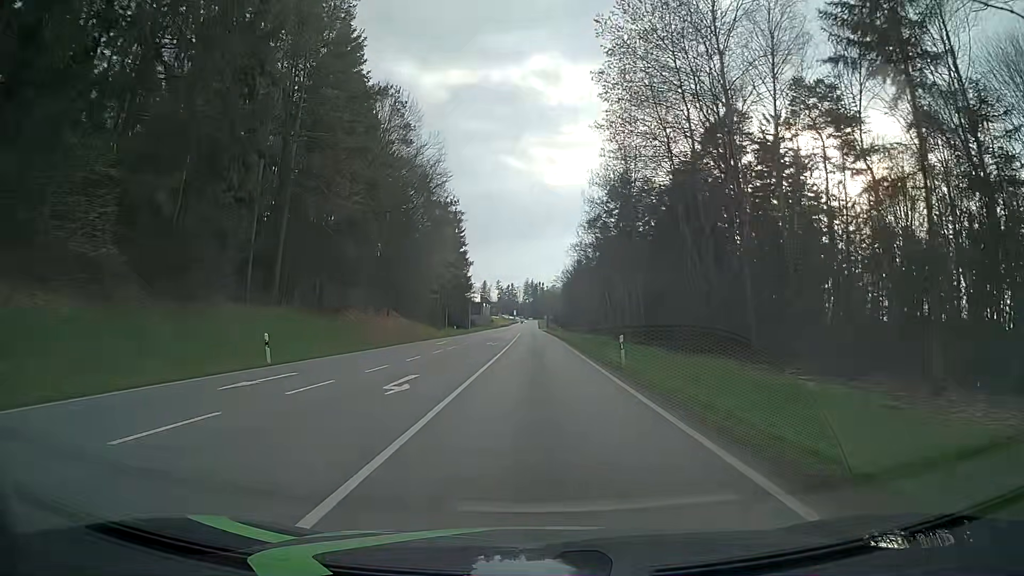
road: secondary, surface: asphalt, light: Day
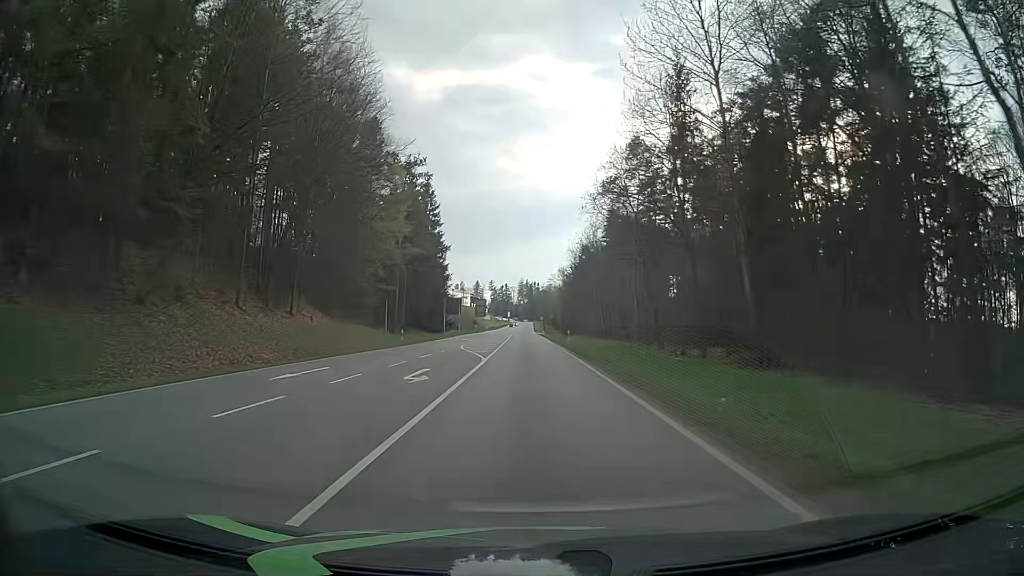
(+0.1, +27.3) m; 0°
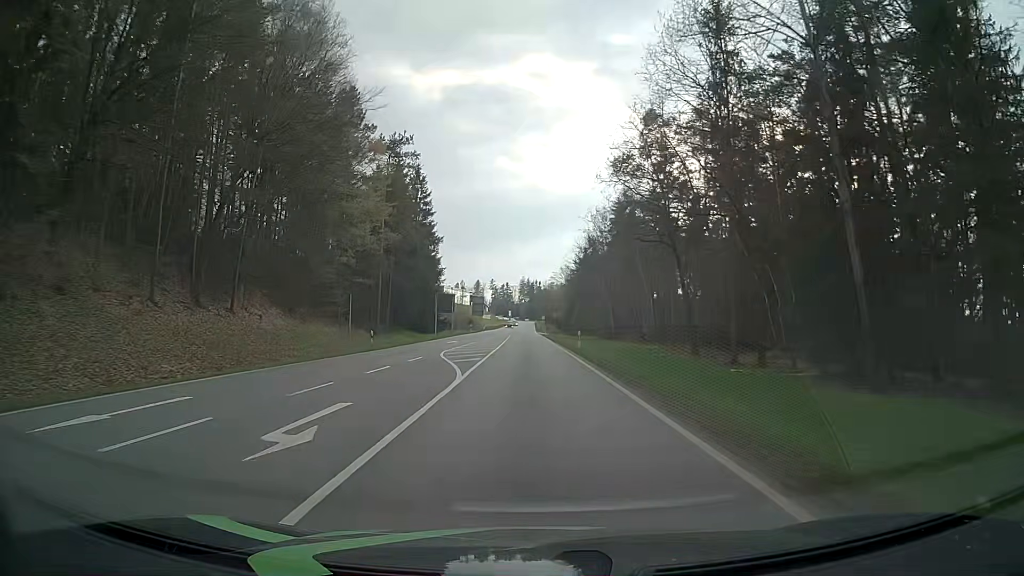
(0.0, +9.1) m; 0°
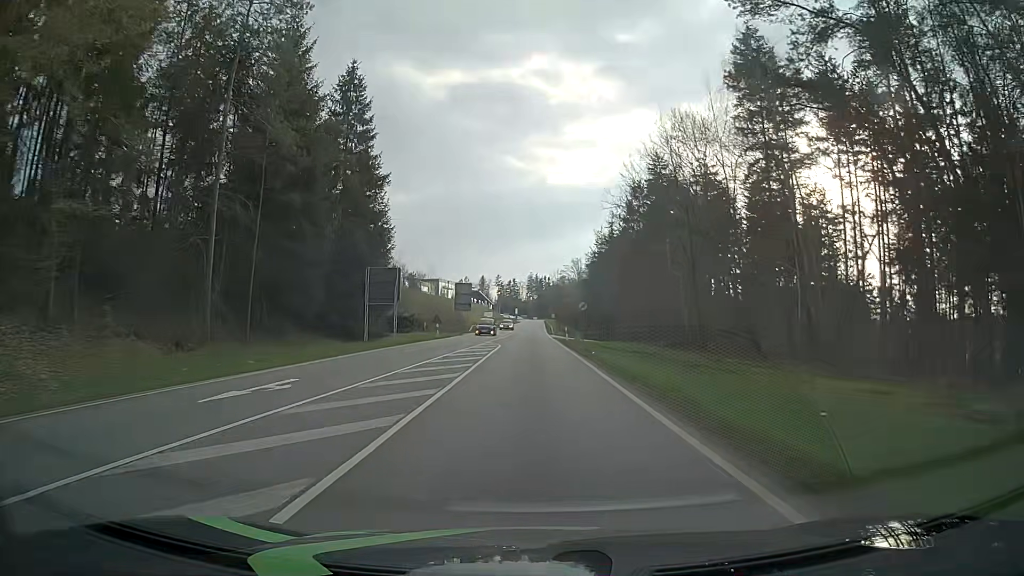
(-0.3, +36.5) m; -1°
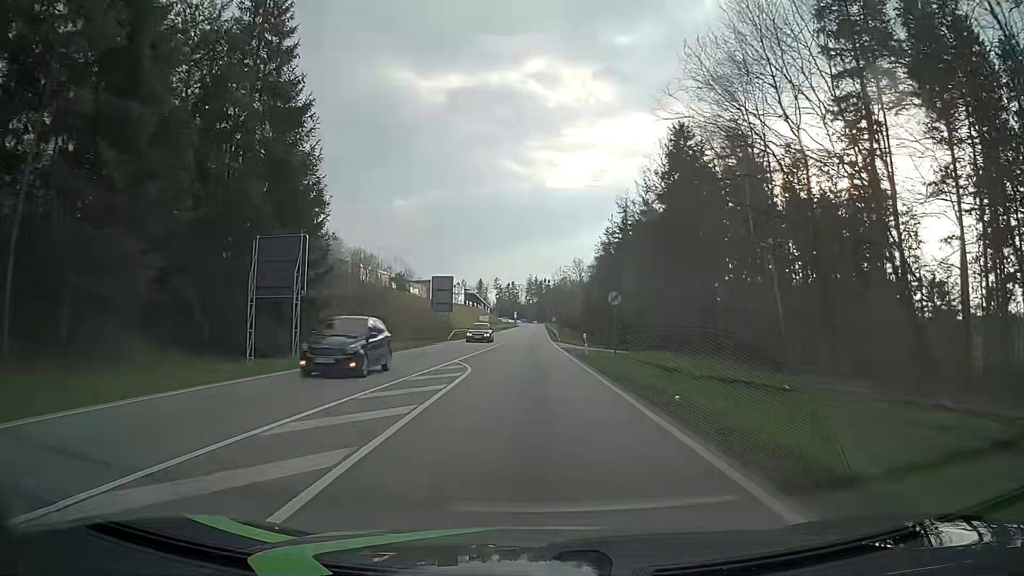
(-0.1, +18.3) m; +1°
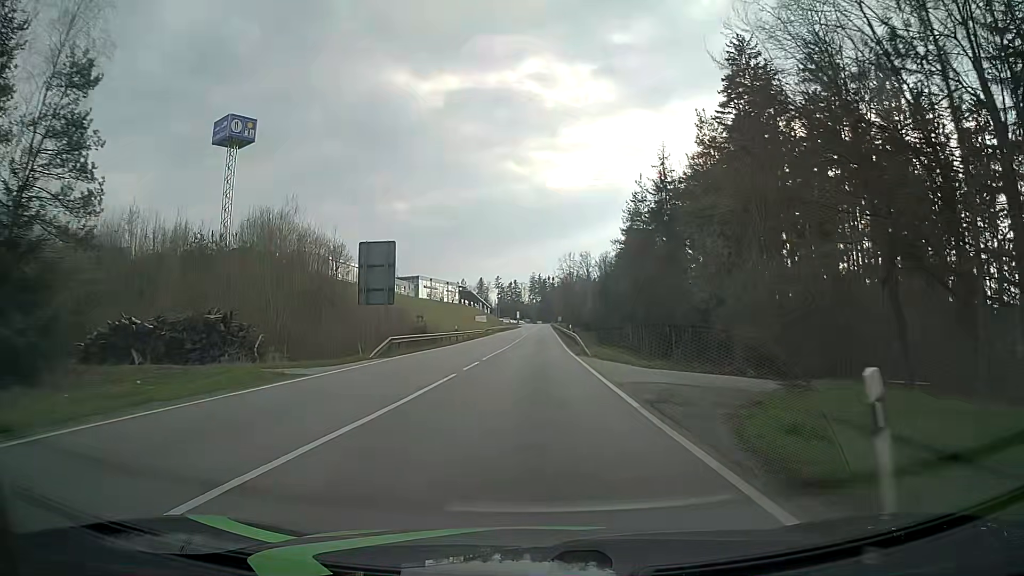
(-0.4, +27.5) m; -1°
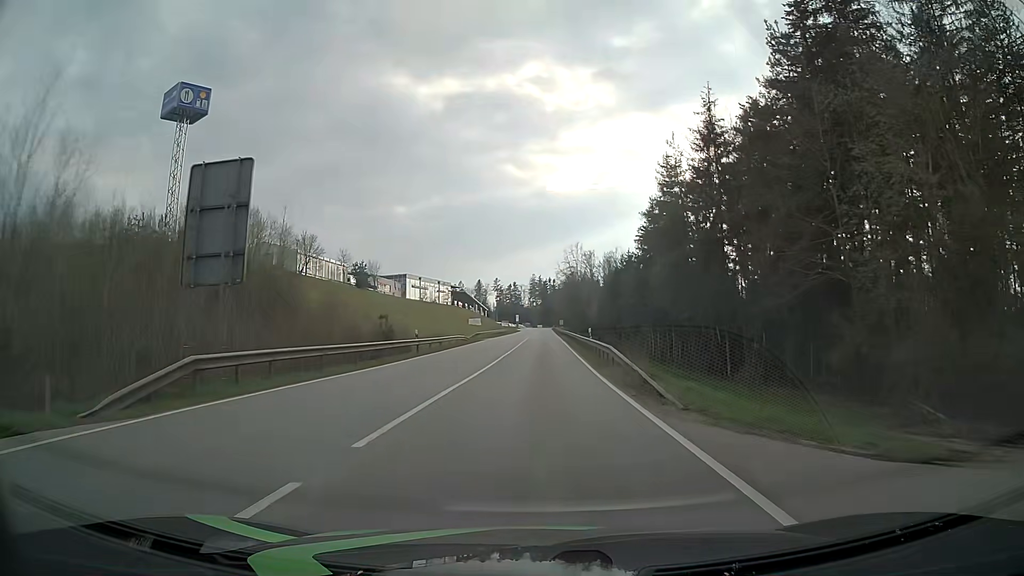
(-0.2, +19.0) m; 0°
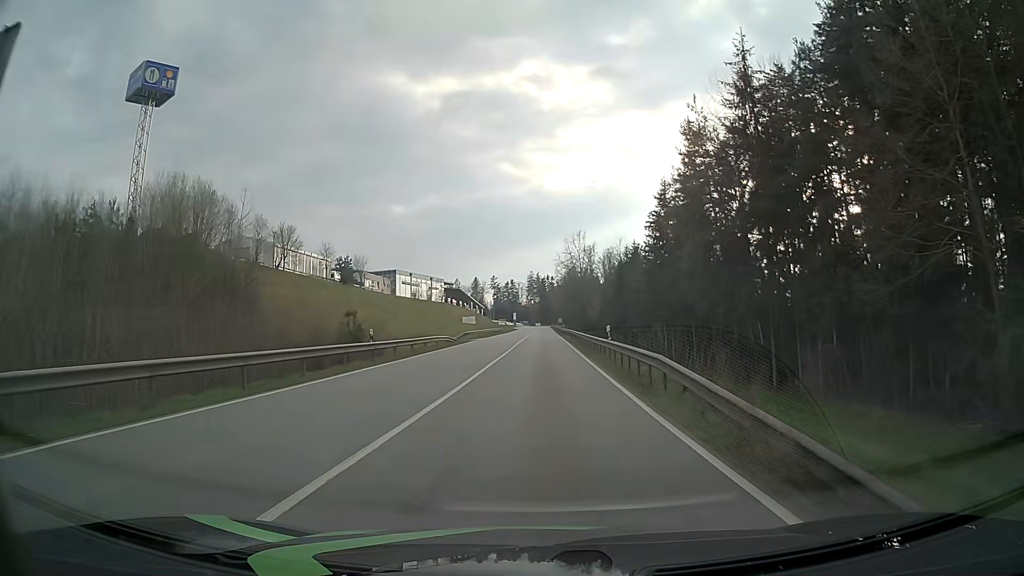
(0.0, +9.9) m; 0°
